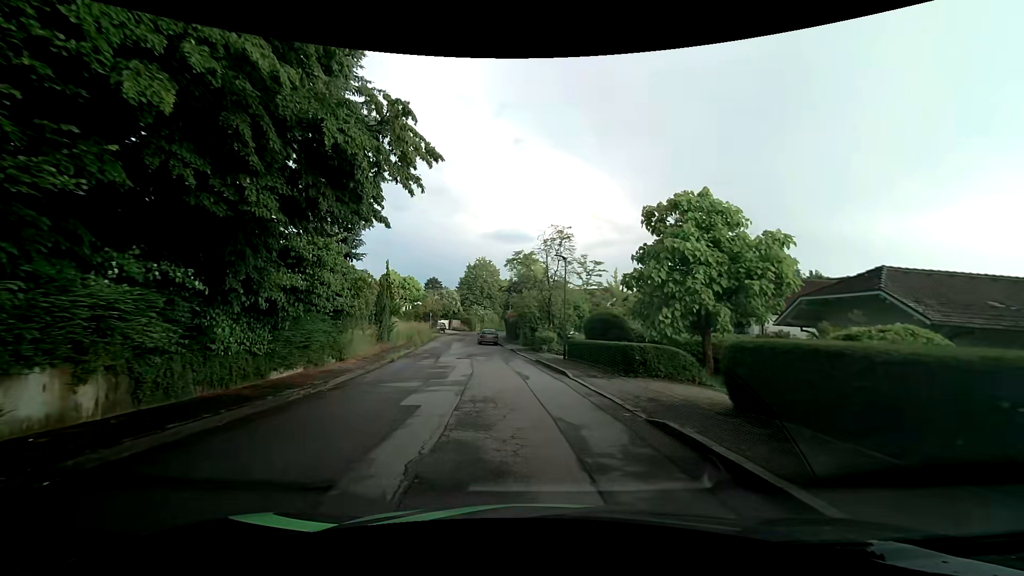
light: Day
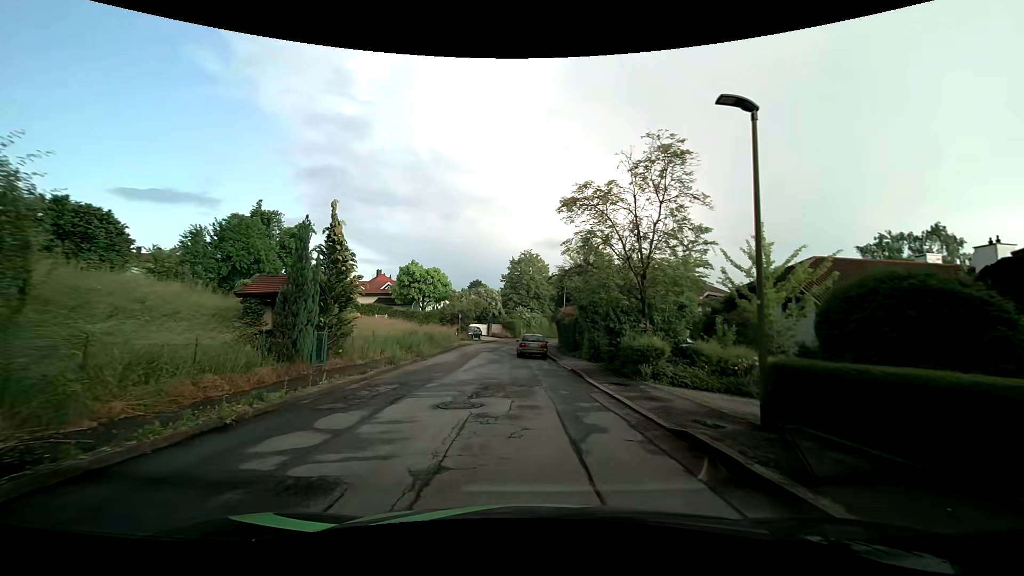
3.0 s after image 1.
(-1.1, +16.0) m; -6°
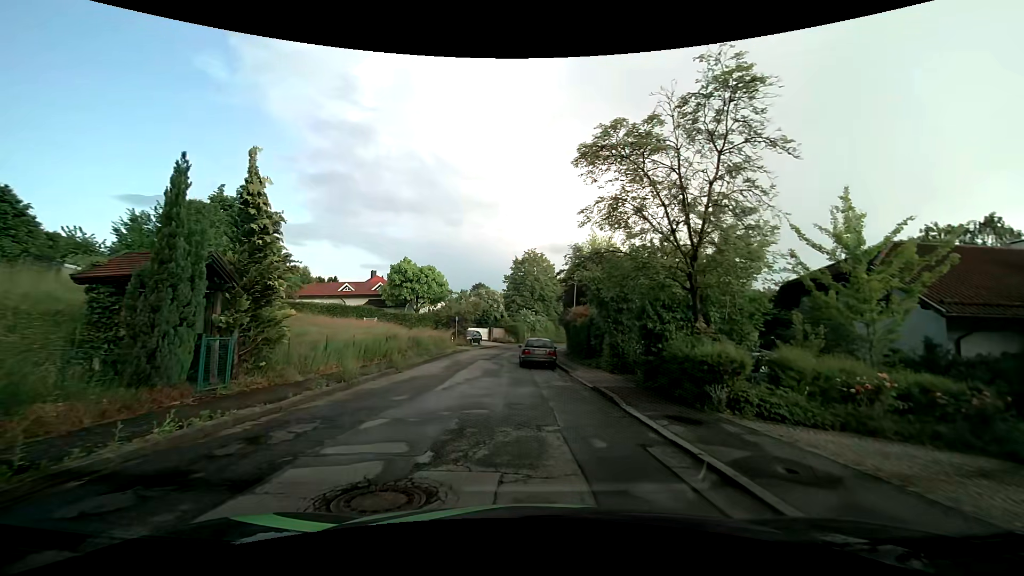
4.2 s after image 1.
(-0.1, +5.3) m; 0°
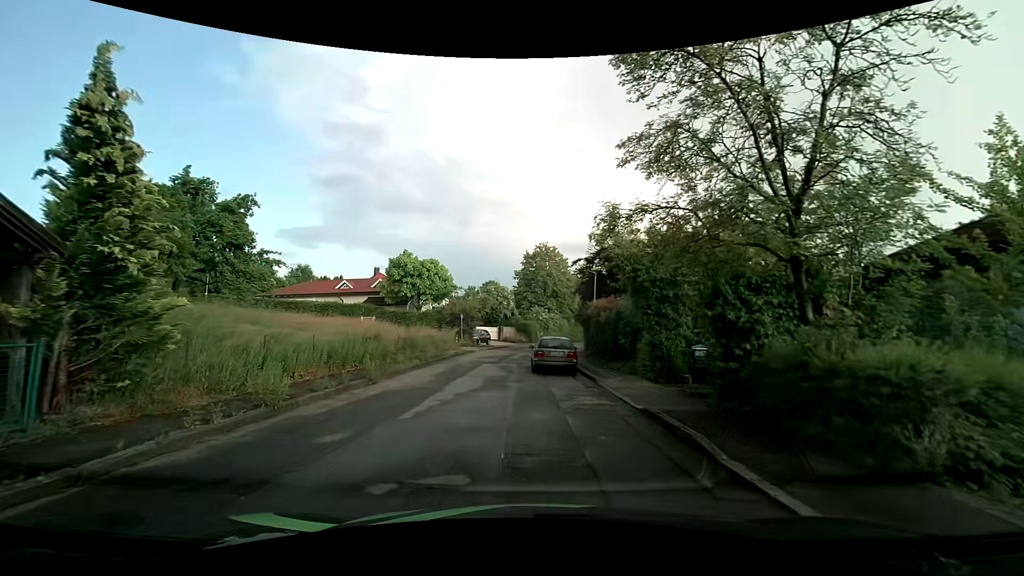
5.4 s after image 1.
(-0.1, +4.5) m; -1°
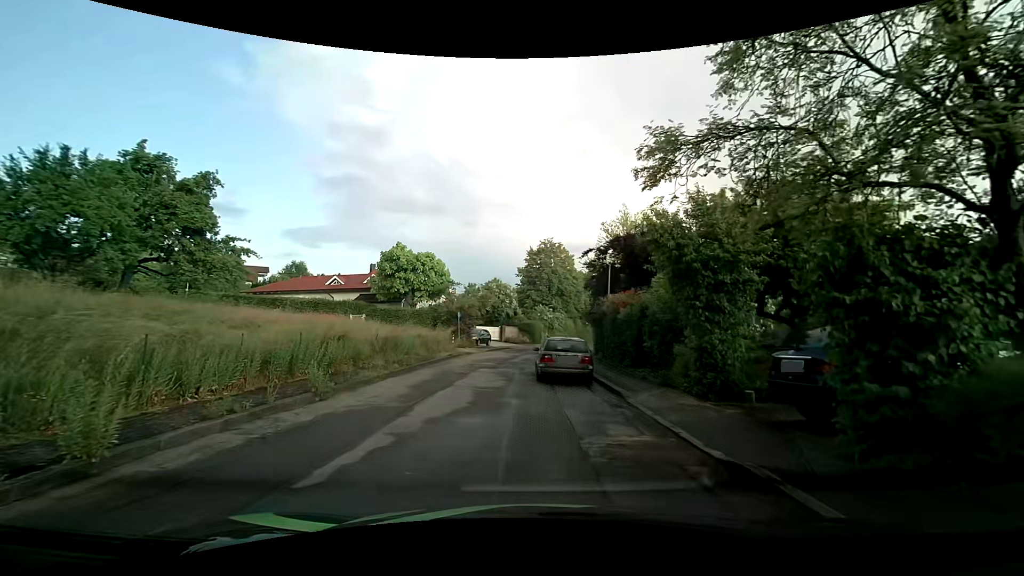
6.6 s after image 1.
(-0.1, +3.7) m; -1°
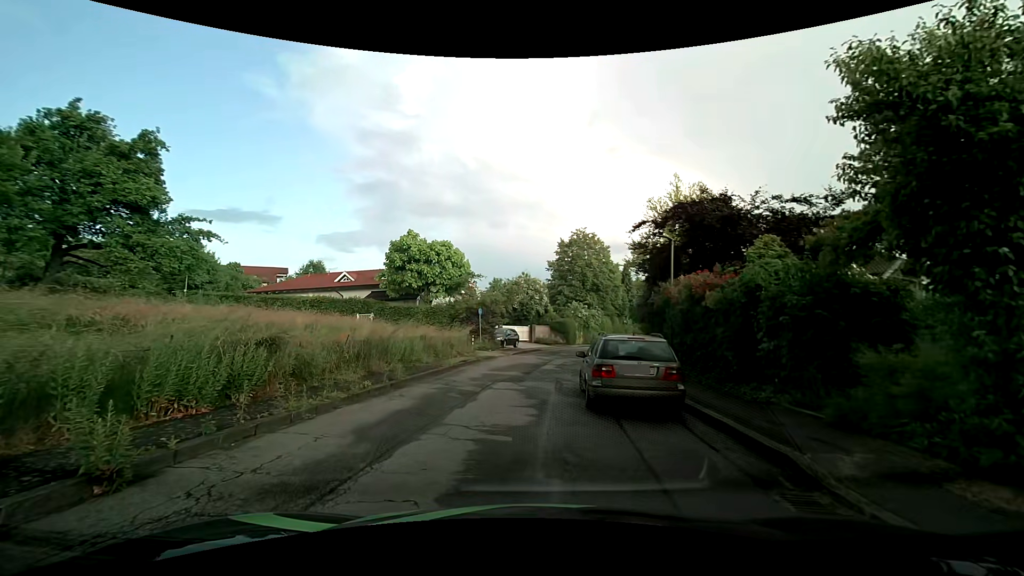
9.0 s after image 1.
(-0.1, +6.0) m; -2°
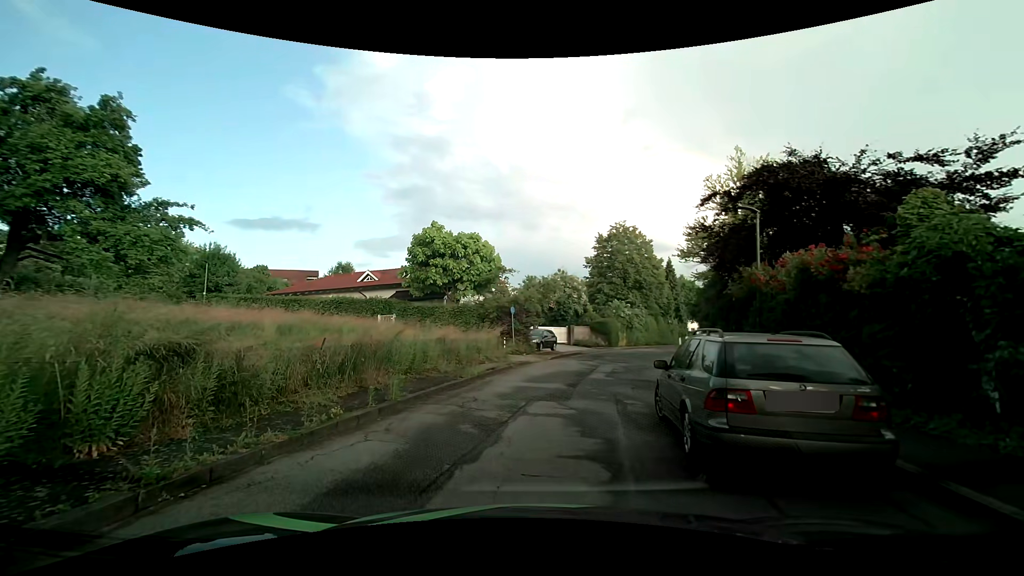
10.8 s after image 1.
(-0.2, +3.9) m; -5°
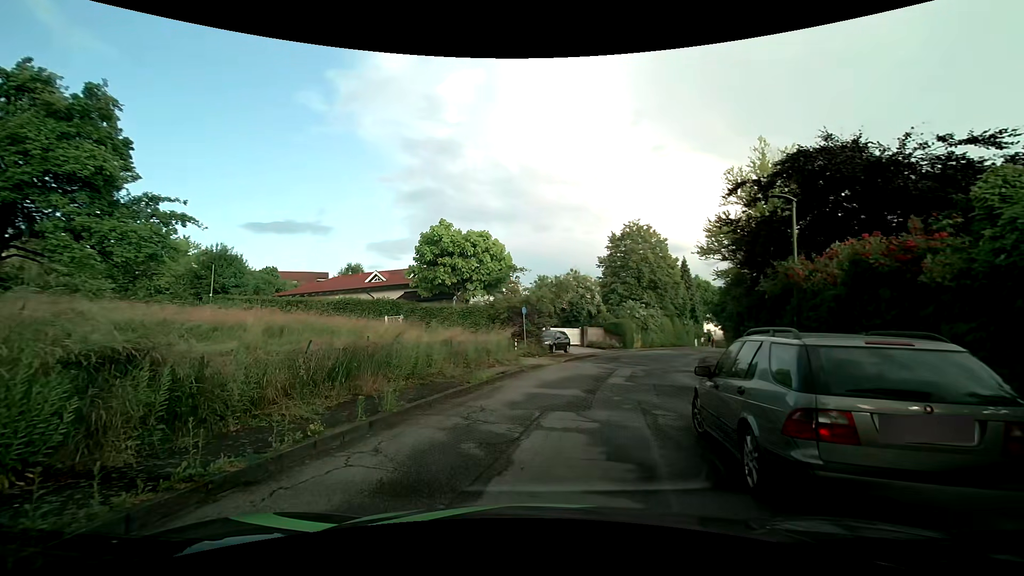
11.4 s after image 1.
(0.0, +1.2) m; -2°
